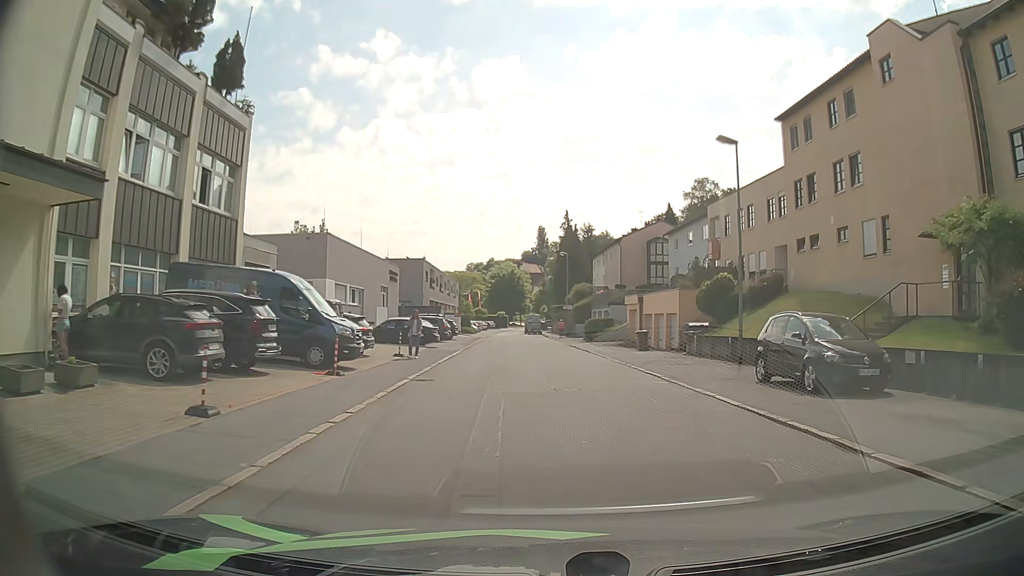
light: Day
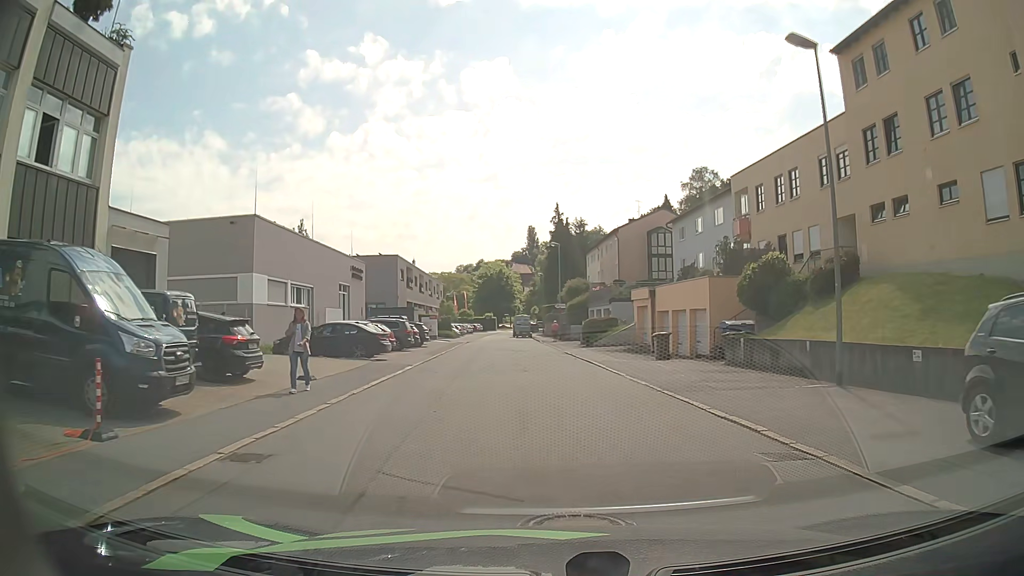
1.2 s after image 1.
(+0.1, +9.0) m; 0°
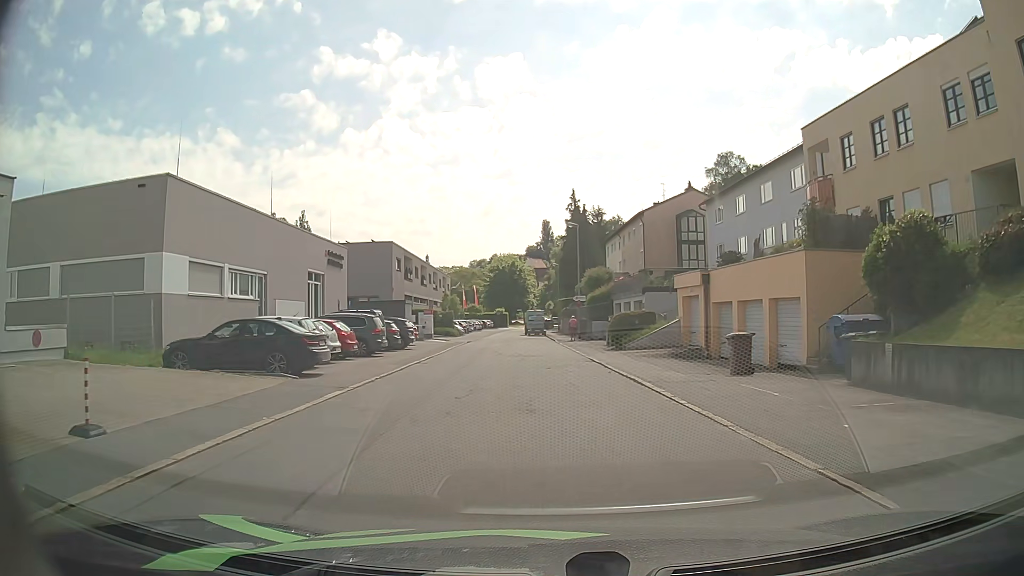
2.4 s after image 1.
(0.0, +9.1) m; -1°
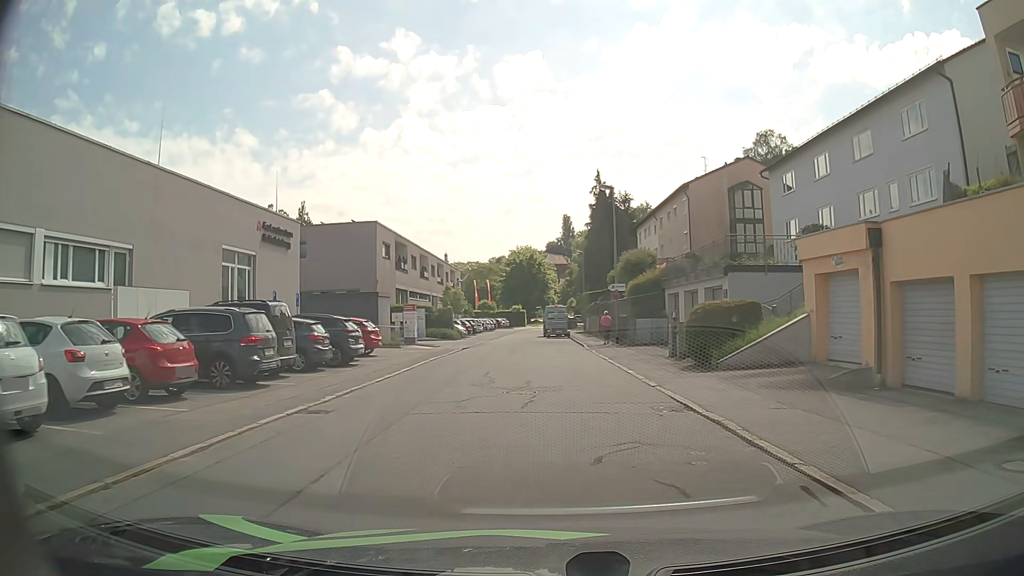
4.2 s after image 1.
(-0.1, +13.0) m; -1°
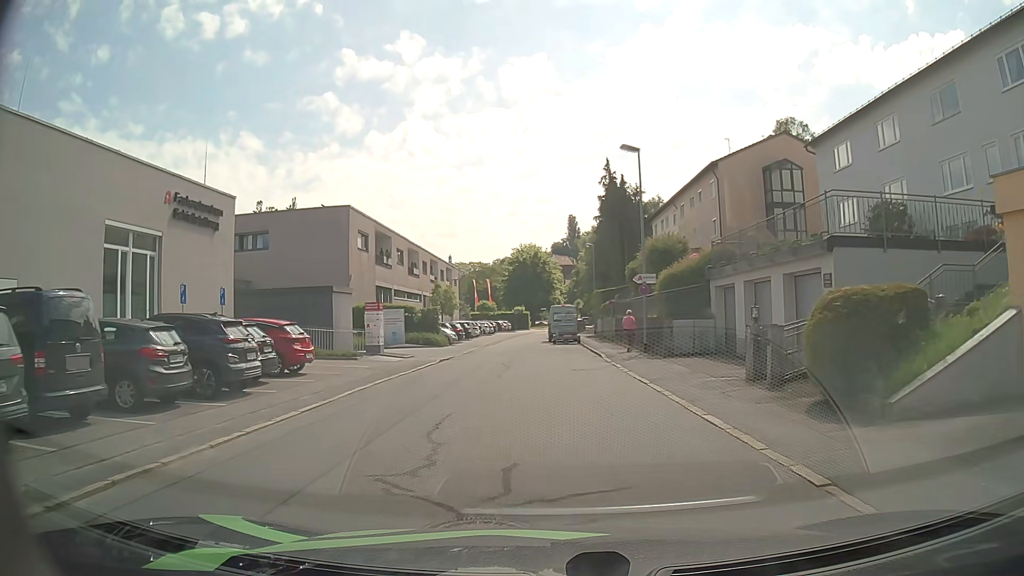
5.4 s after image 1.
(0.0, +8.3) m; -1°
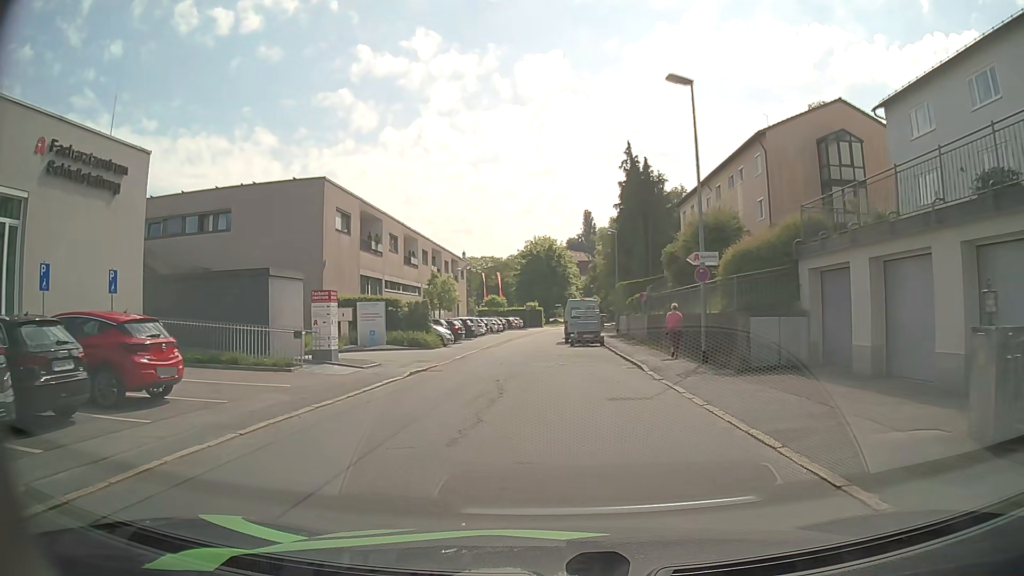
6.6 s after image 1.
(0.0, +7.7) m; 0°
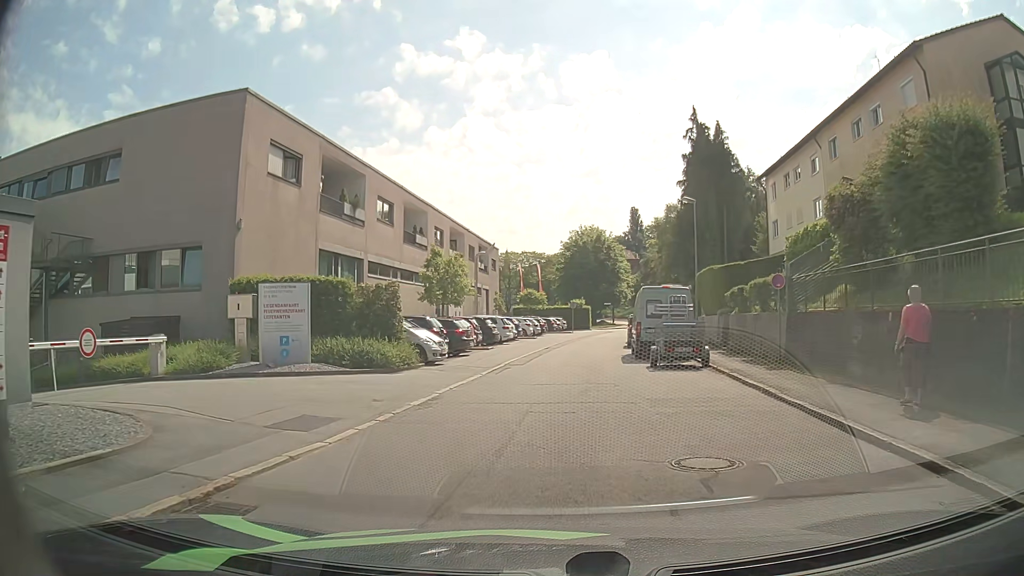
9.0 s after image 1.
(-0.6, +14.7) m; -5°
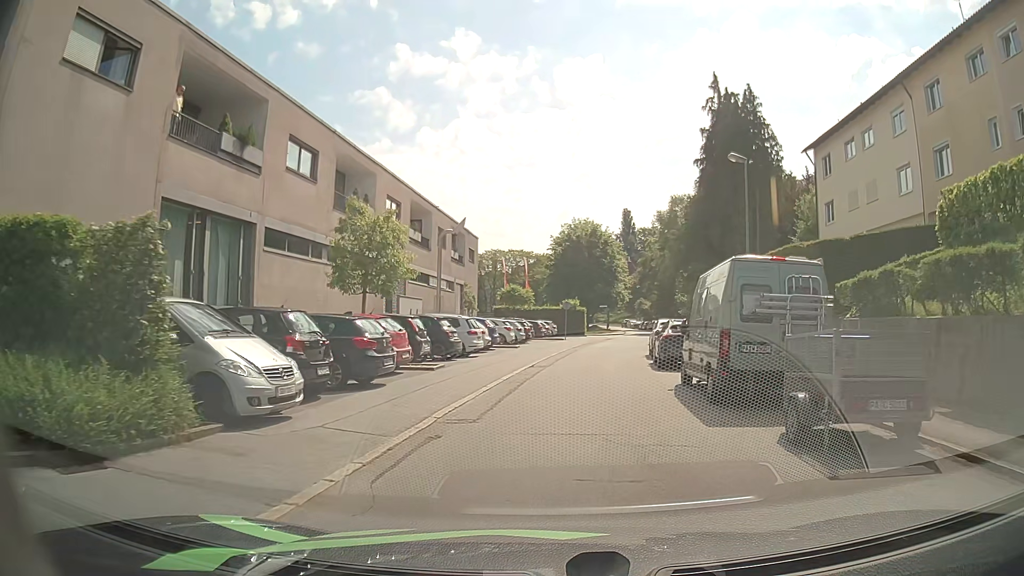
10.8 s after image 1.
(+0.1, +11.9) m; +2°
